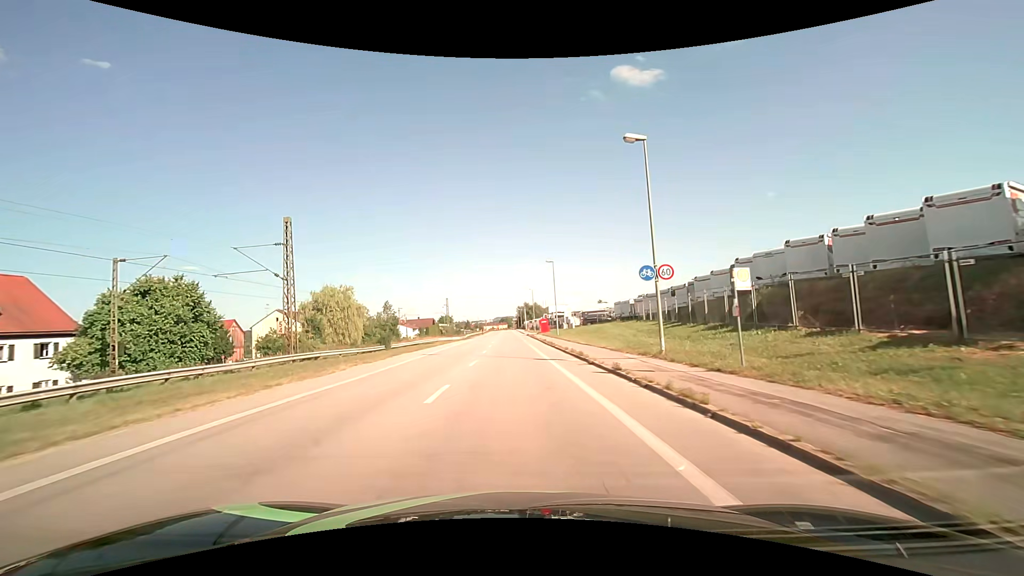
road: unclassified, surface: asphalt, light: Day
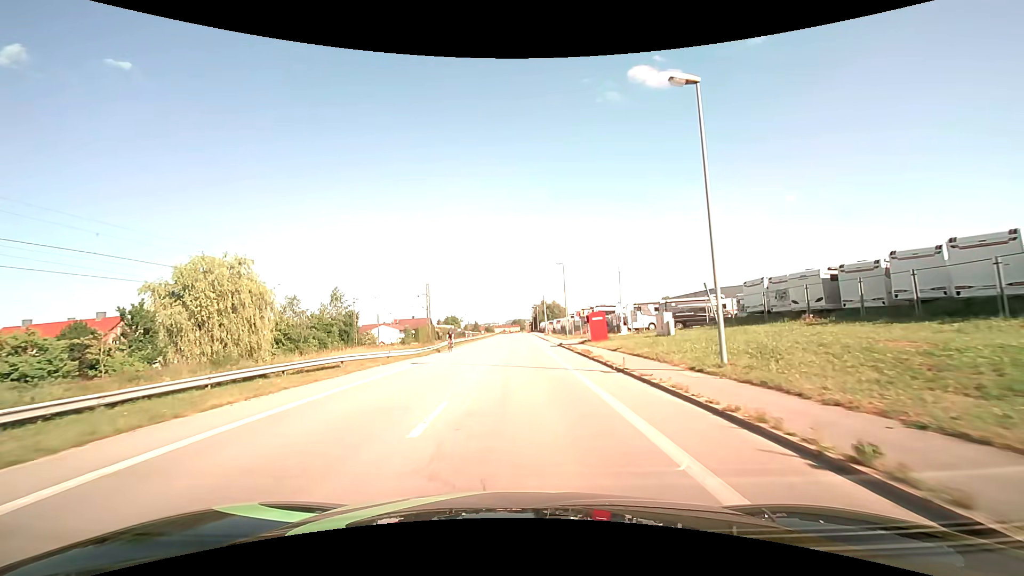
(-1.1, +39.1) m; -2°
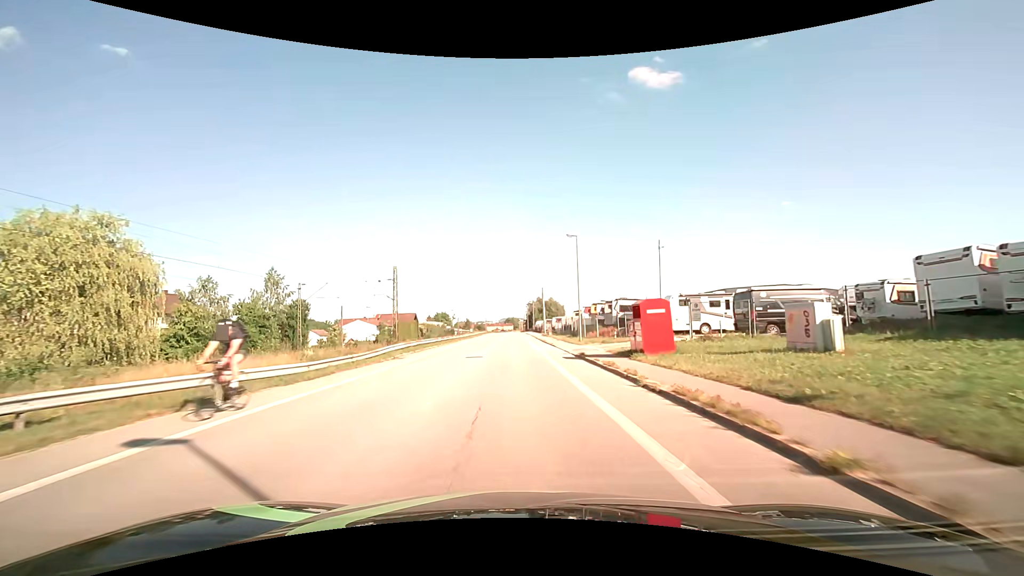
(0.0, +16.2) m; 0°
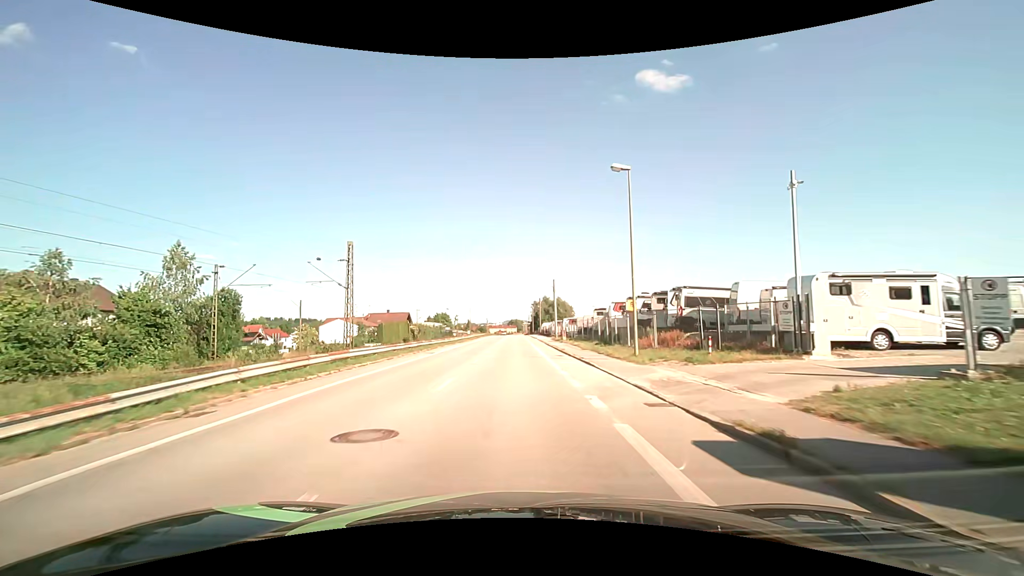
(0.0, +16.5) m; 0°
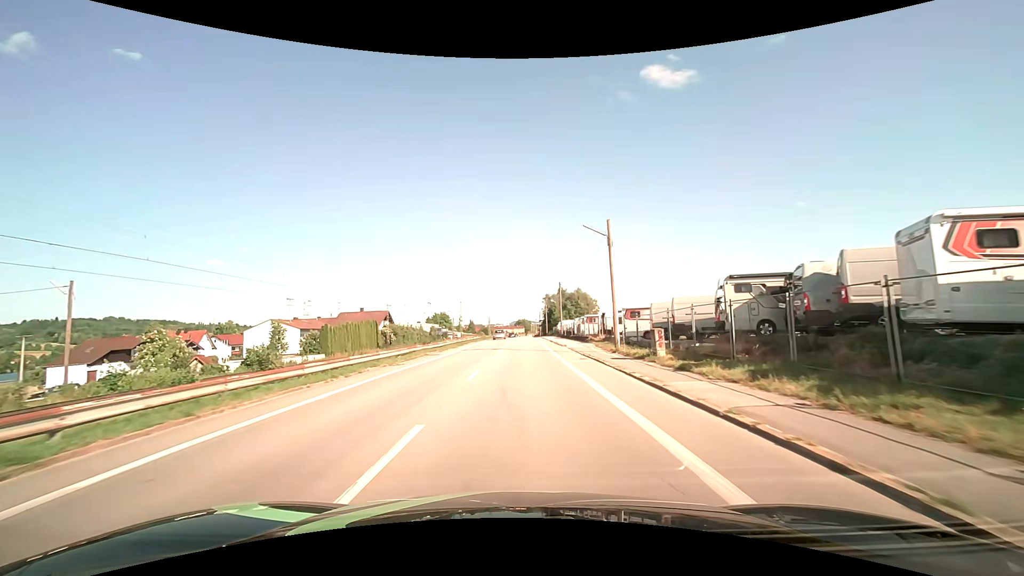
(-0.3, +33.6) m; -1°
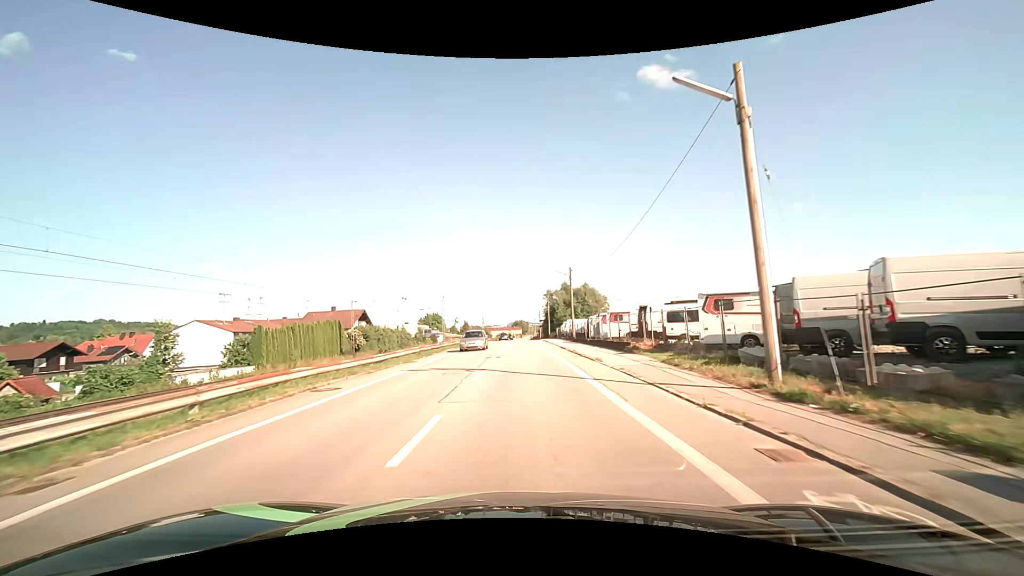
(0.0, +17.1) m; 0°
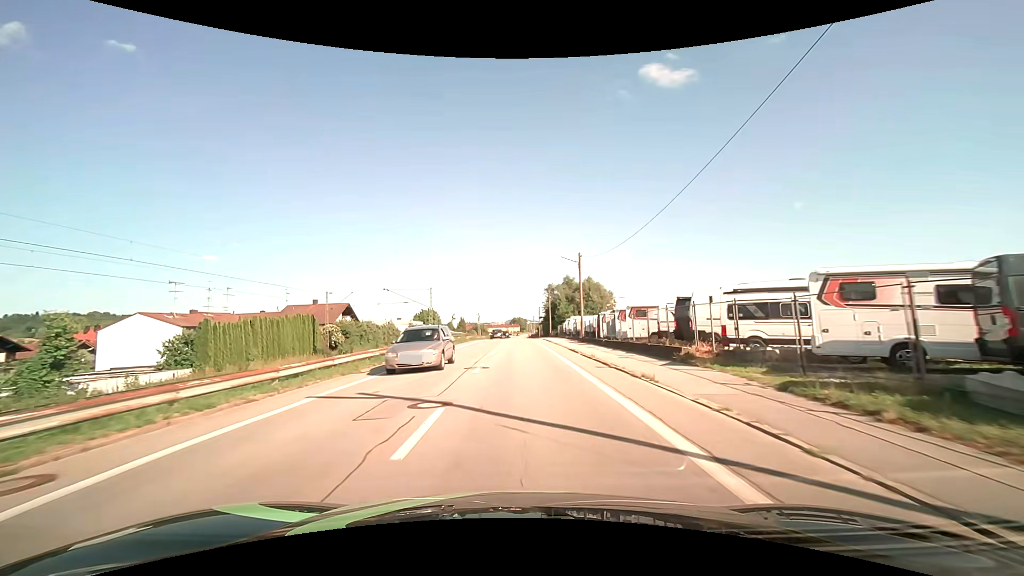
(0.0, +8.6) m; 0°
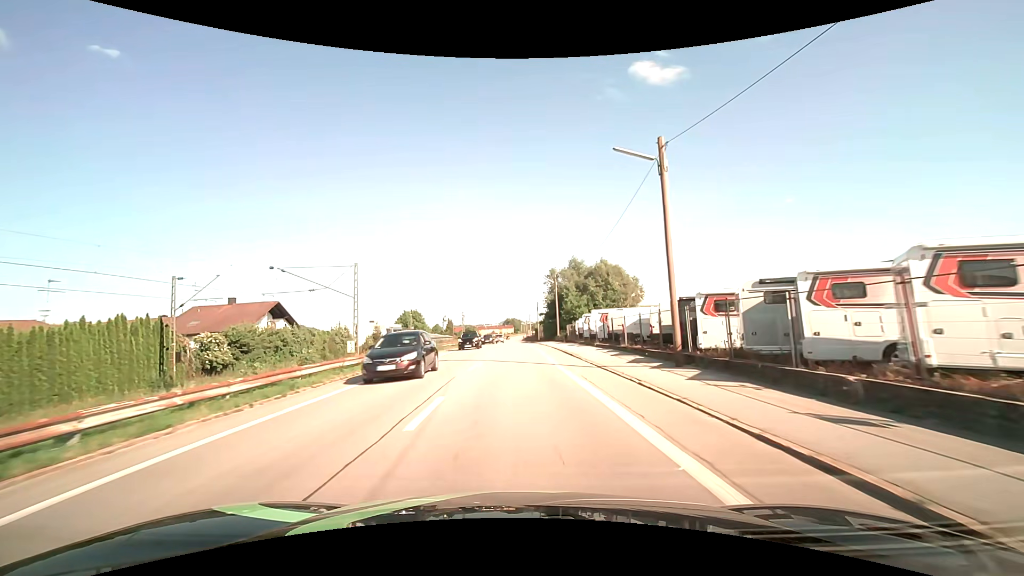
(+0.3, +26.0) m; +1°
(0, +10) (0, +20) (0, +30) (0, +40) (0, +50) (-1, +60) (-1, +70) (-1, +80) (-1, +90) (-1, +100) m
